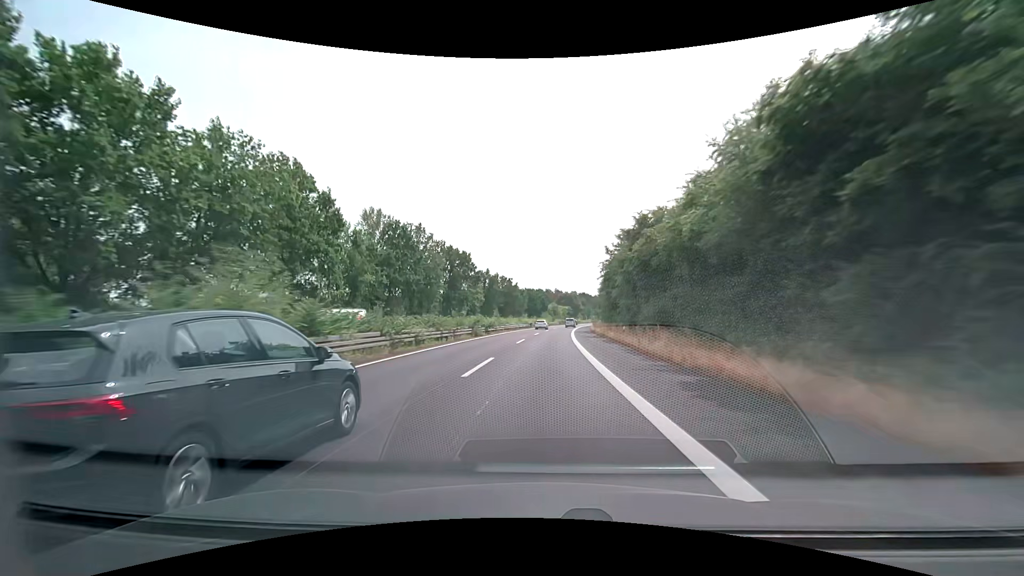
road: trunk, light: Day
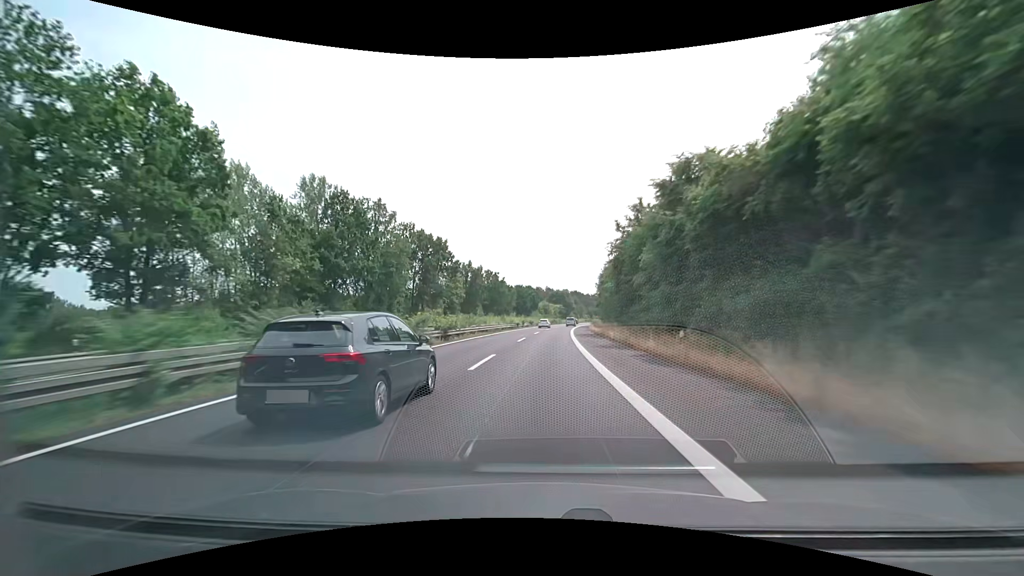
(+0.1, +16.6) m; +1°
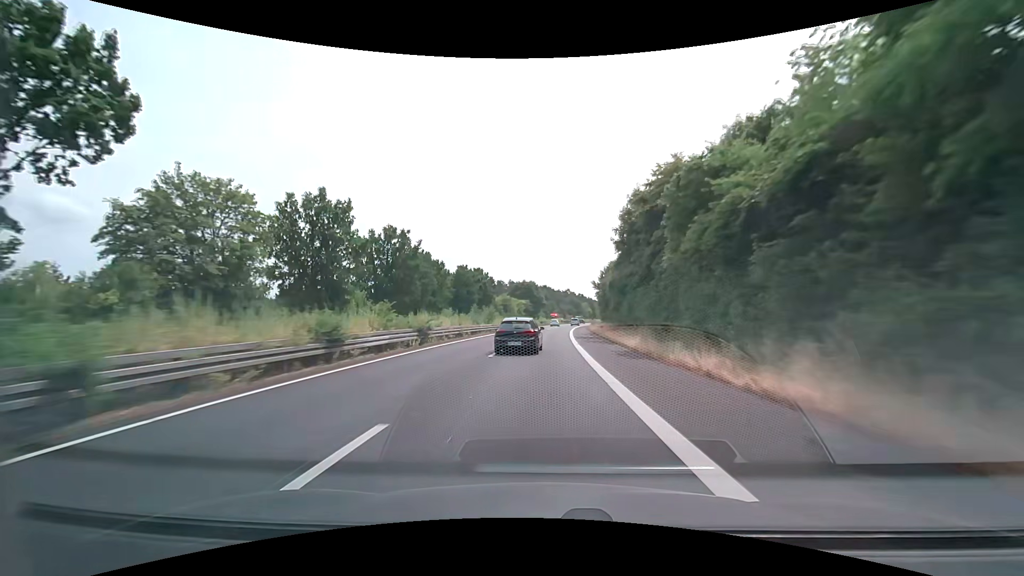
(+2.3, +66.5) m; +4°
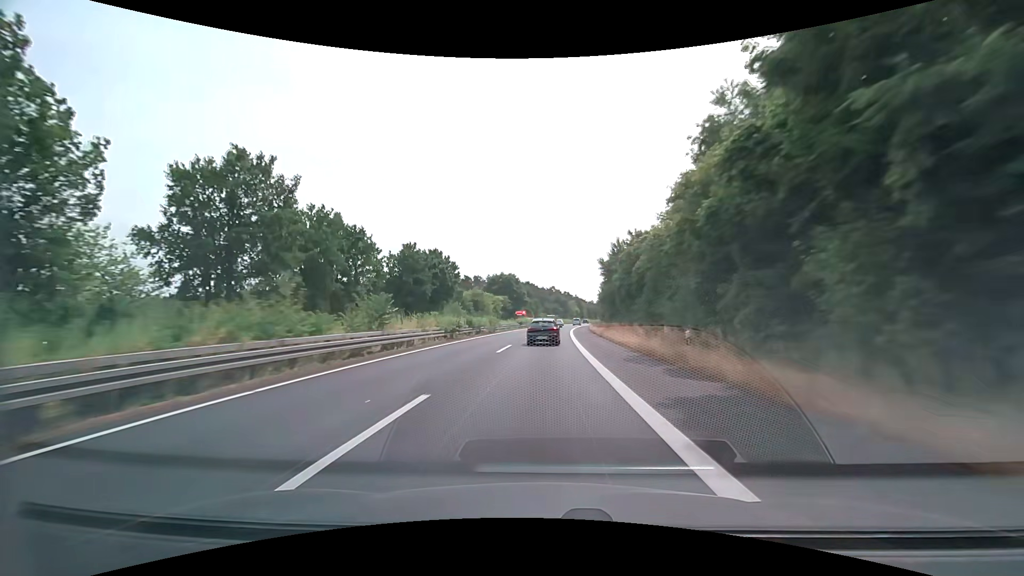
(+0.5, +33.3) m; +2°
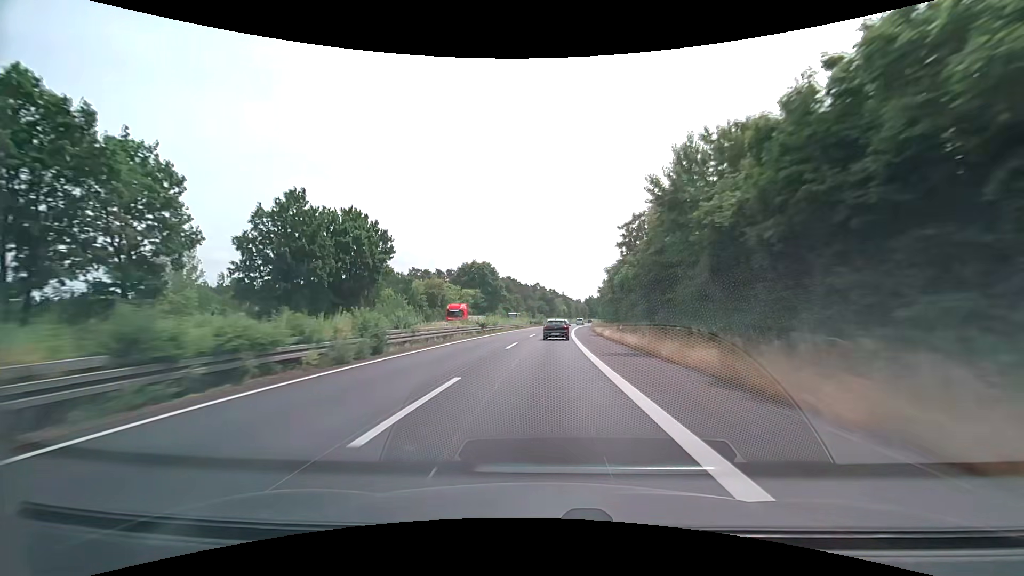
(+0.5, +33.3) m; +2°
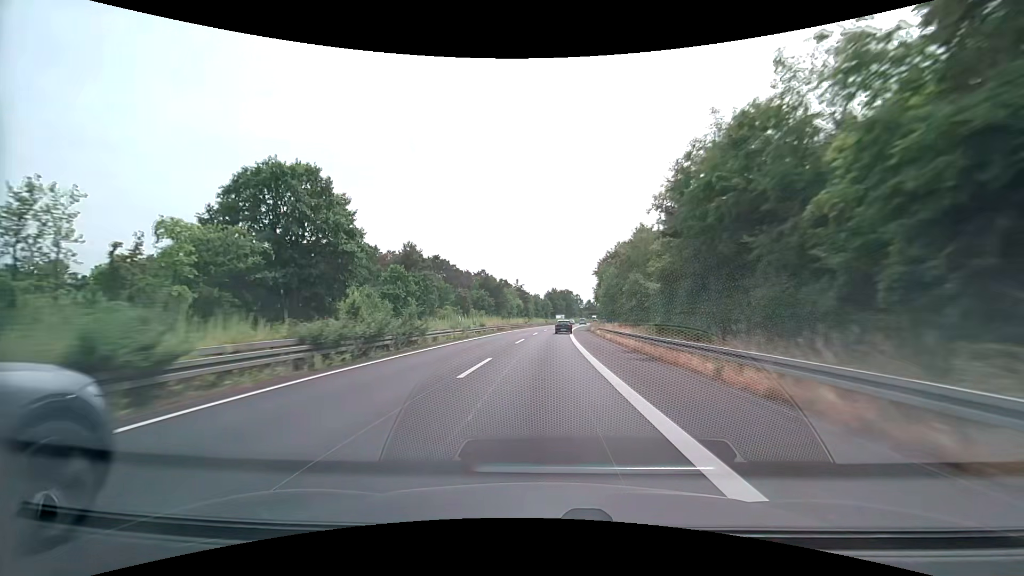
(+3.7, +83.2) m; +5°
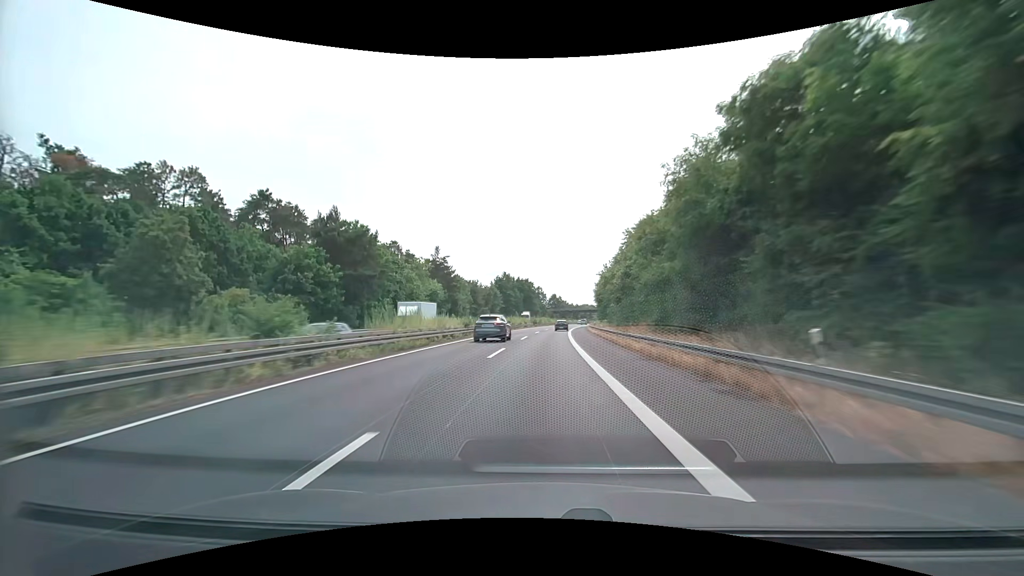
(+3.4, +83.1) m; +5°
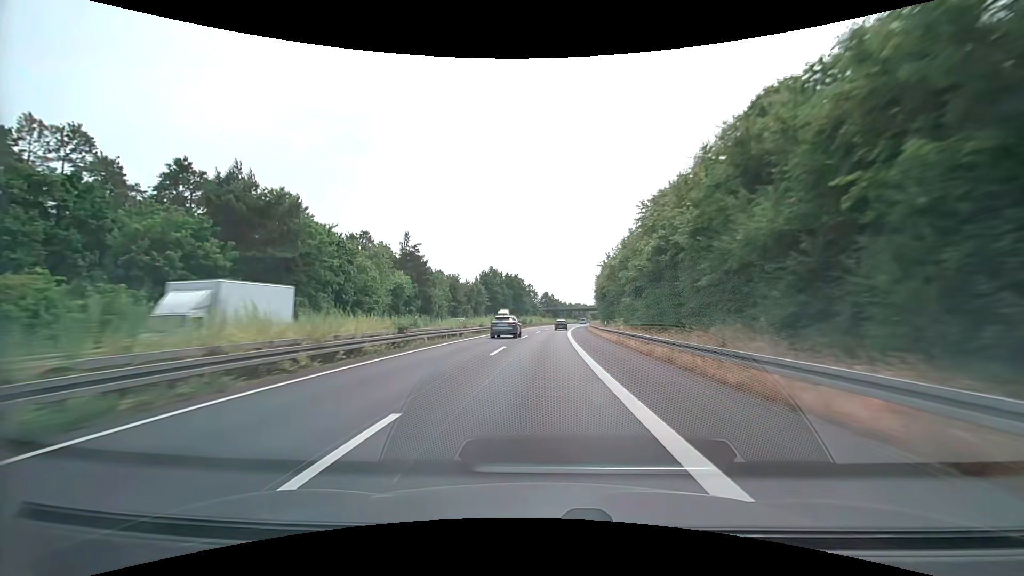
(+0.2, +16.6) m; +1°
(0, +10) (0, +20) (0, +30) (+1, +40) (+1, +50) (+2, +60) (+2, +70) (+3, +80) (+4, +90) (+5, +100) m
